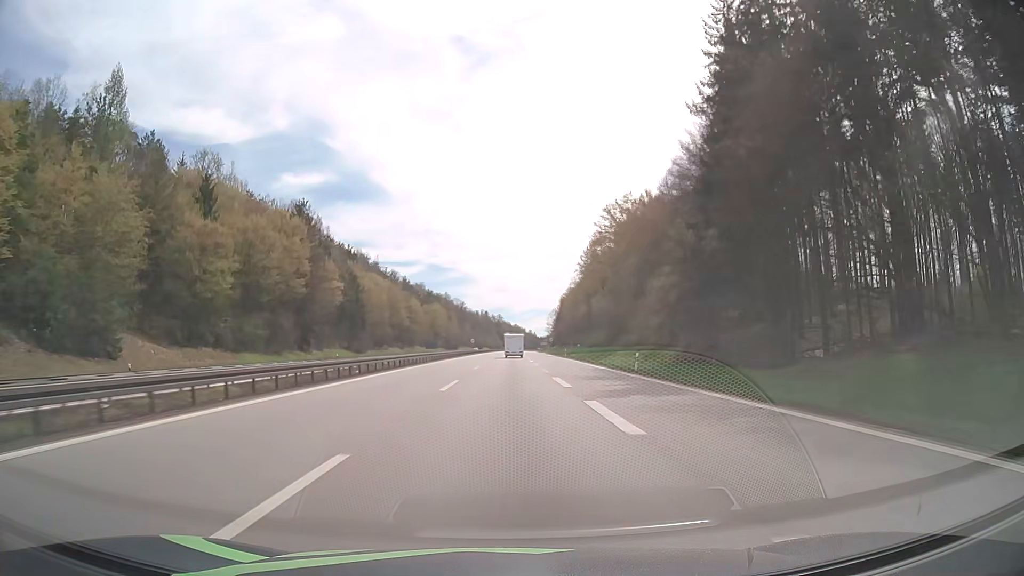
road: motorway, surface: asphalt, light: Day
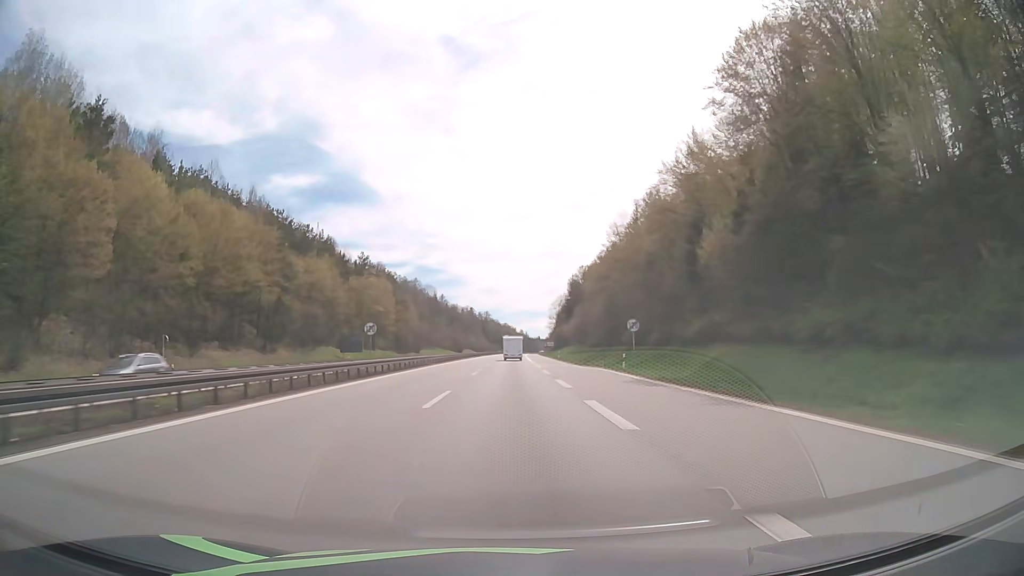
(+0.7, +95.2) m; +1°
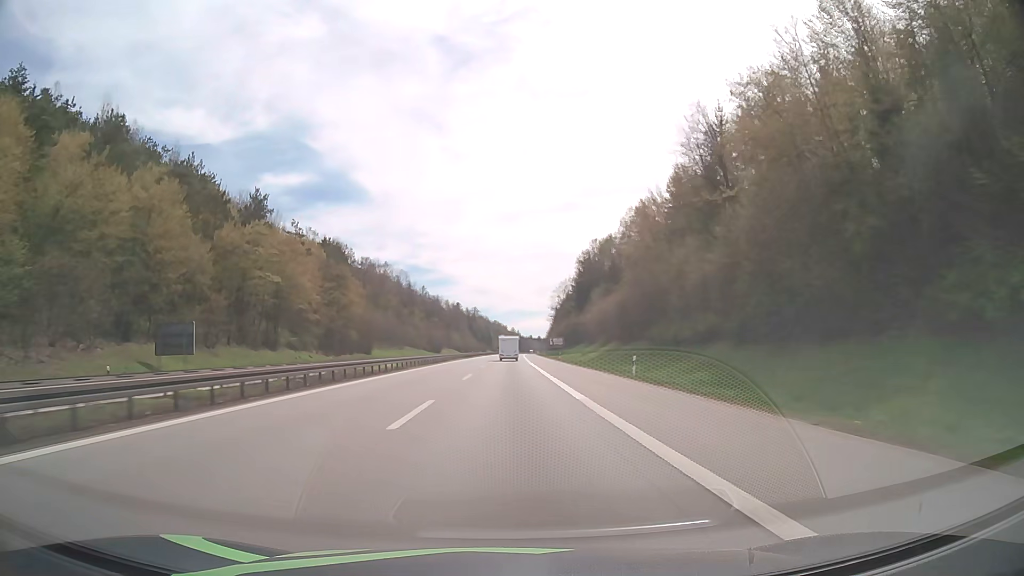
(+0.4, +58.3) m; +1°
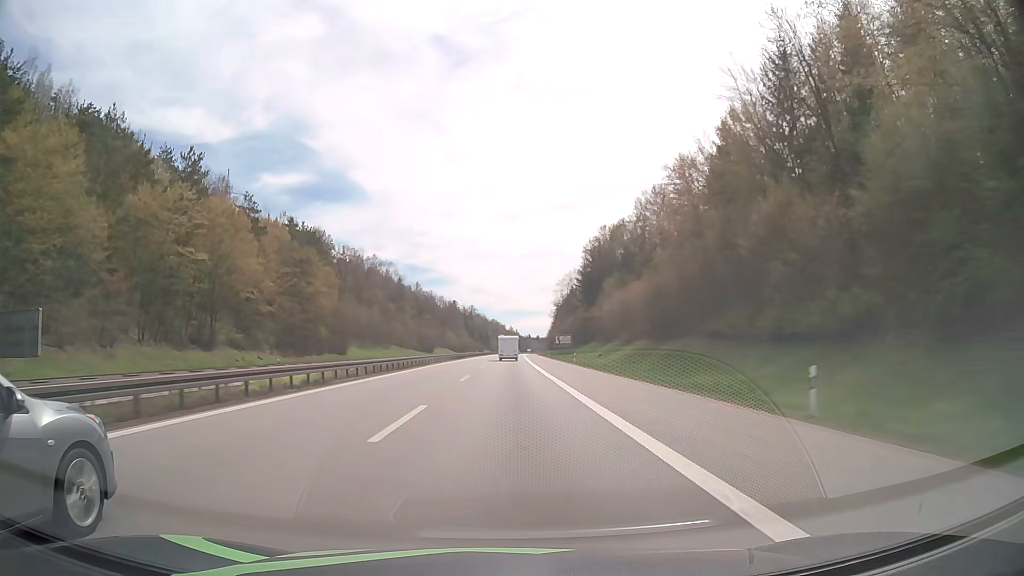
(0.0, +19.8) m; 0°
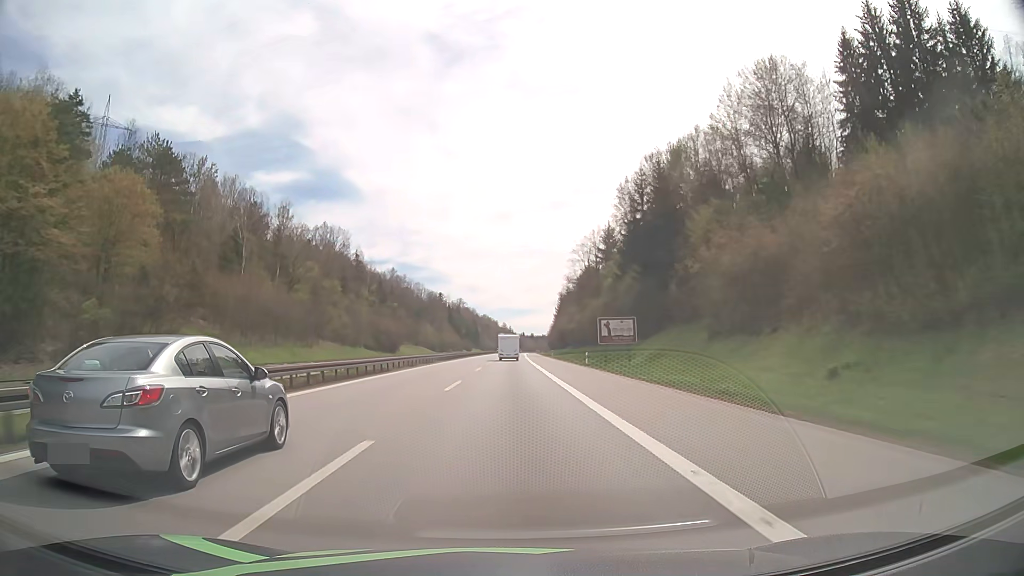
(+0.3, +60.4) m; +1°
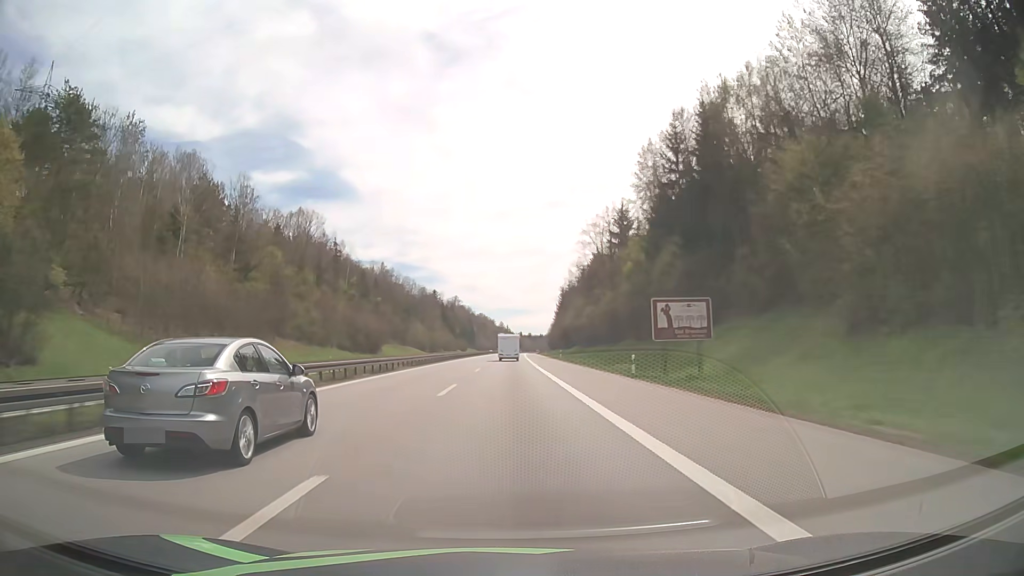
(0.0, +20.4) m; 0°
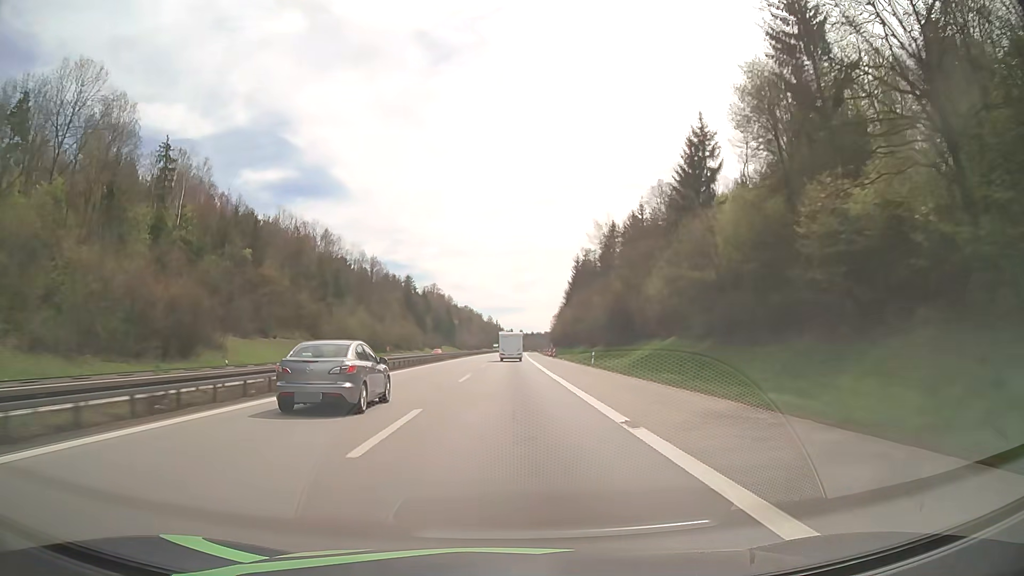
(+0.6, +82.0) m; +1°
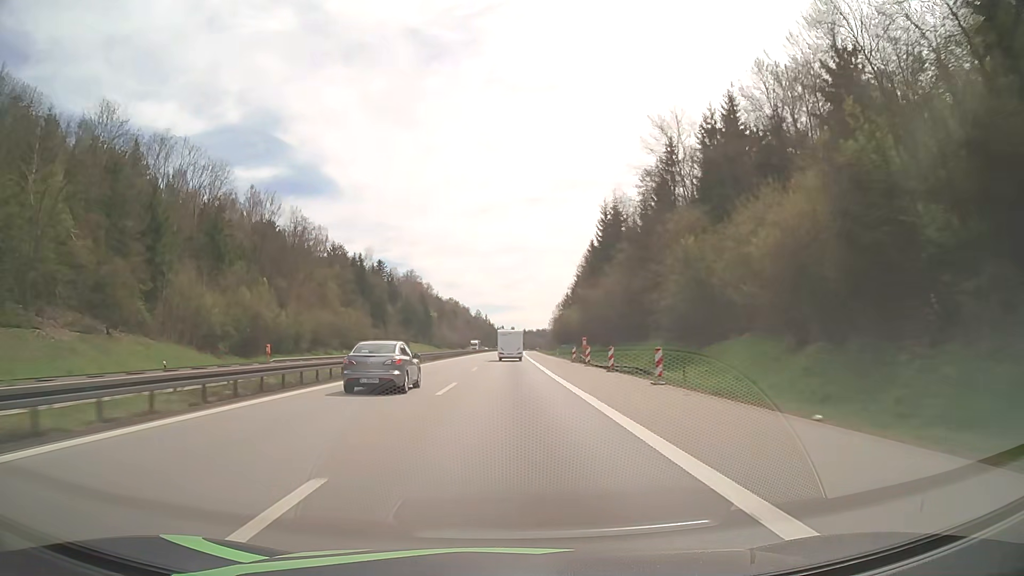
(+0.3, +61.2) m; +1°
(0, +10) (0, +20) (0, +30) (0, +40) (0, +50) (0, +60) (+1, +70) (+1, +80) (+1, +90) (+1, +100) m
